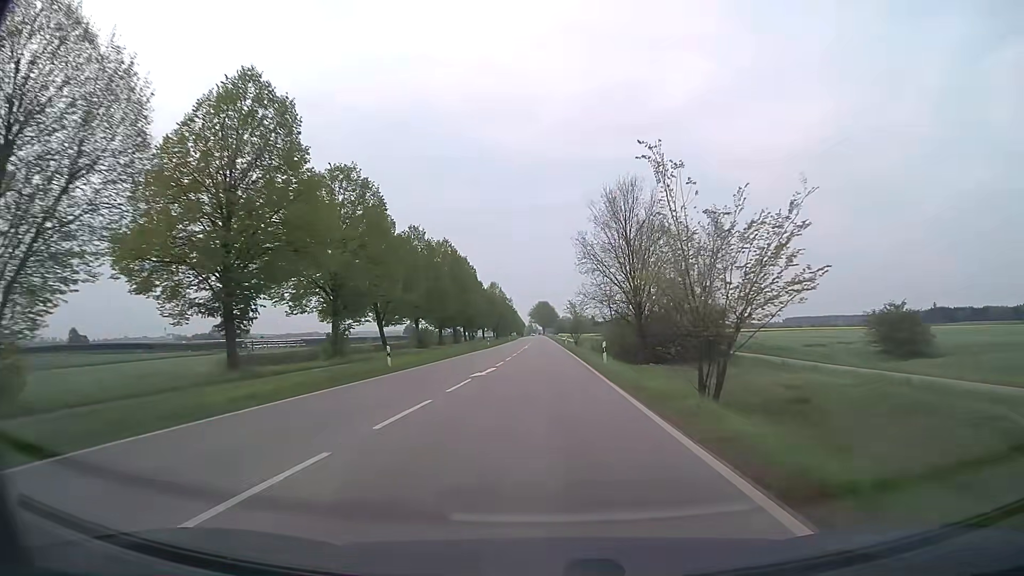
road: secondary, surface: asphalt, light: Day
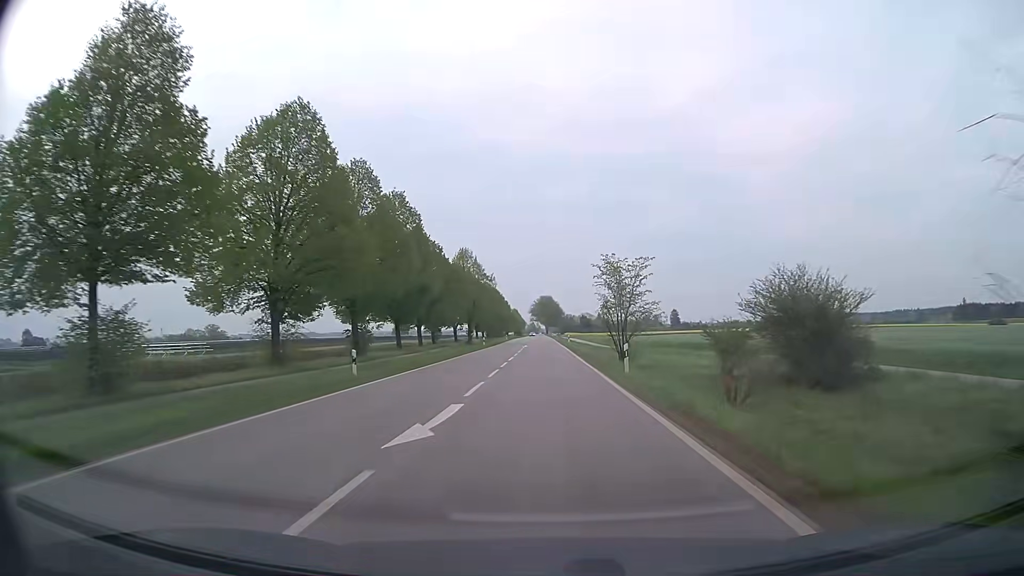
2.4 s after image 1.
(-0.2, +55.0) m; 0°
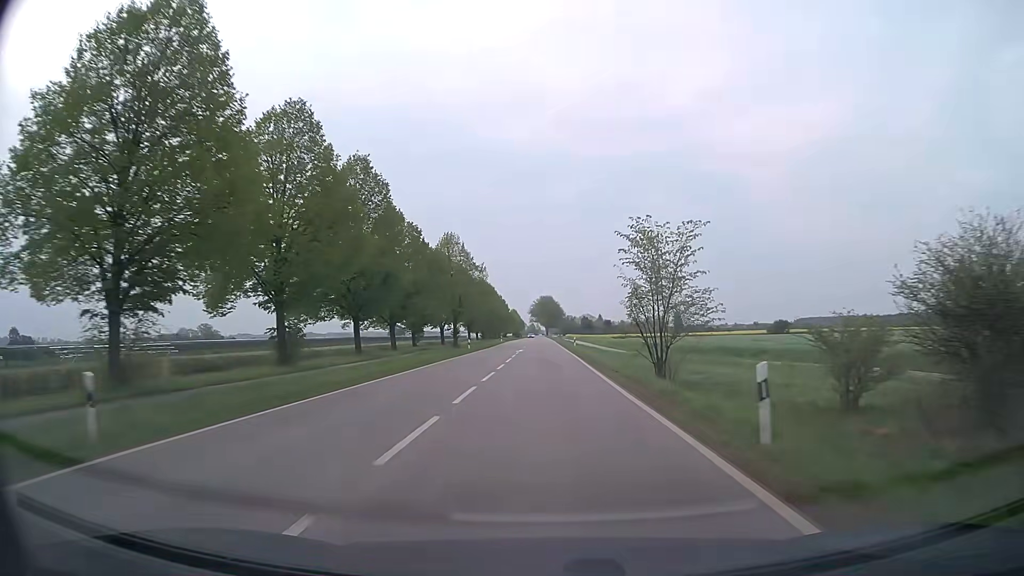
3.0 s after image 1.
(0.0, +13.8) m; 0°
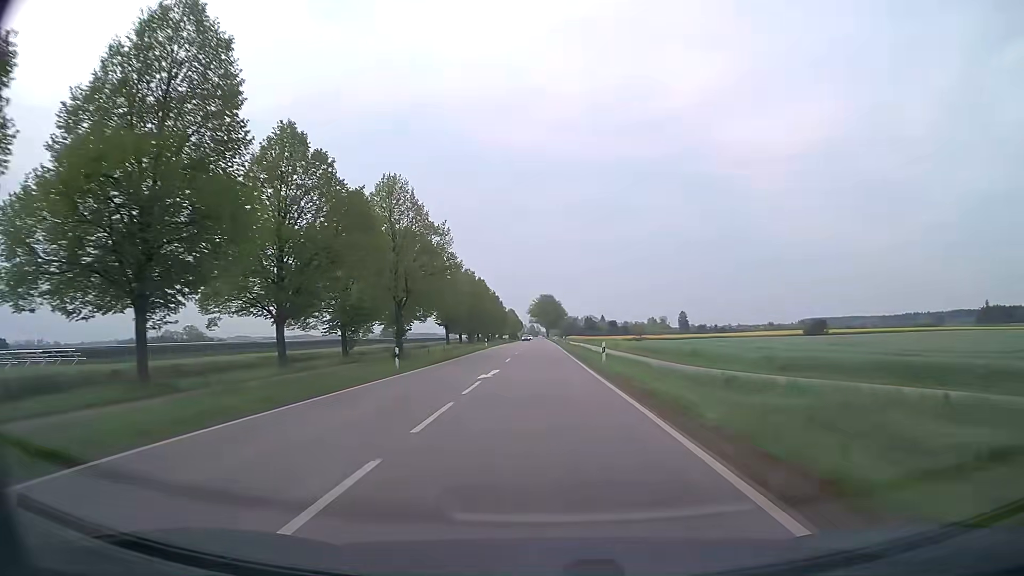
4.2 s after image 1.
(0.0, +27.7) m; 0°
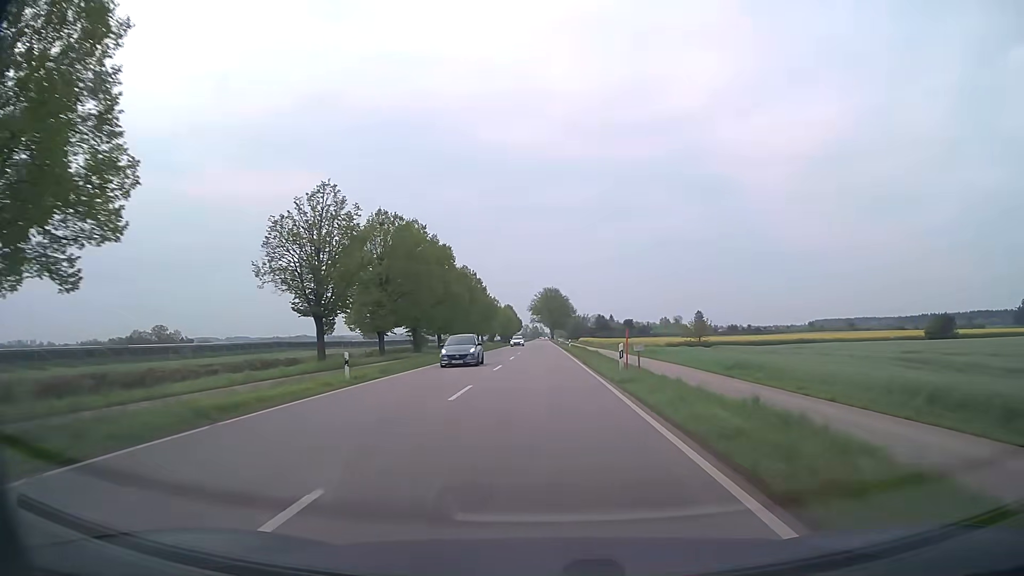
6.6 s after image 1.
(-0.2, +55.8) m; 0°
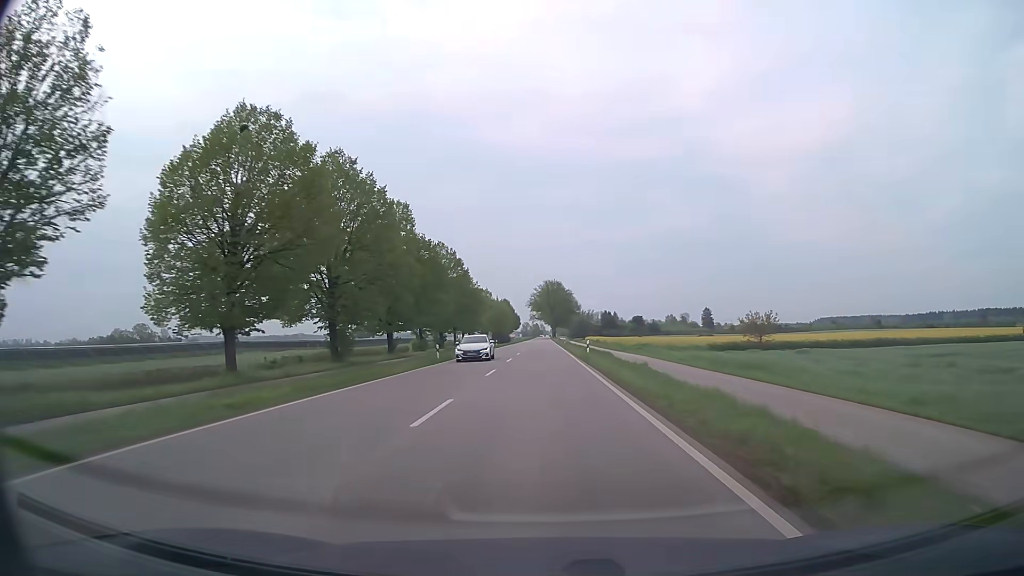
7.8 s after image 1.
(0.0, +28.0) m; 0°
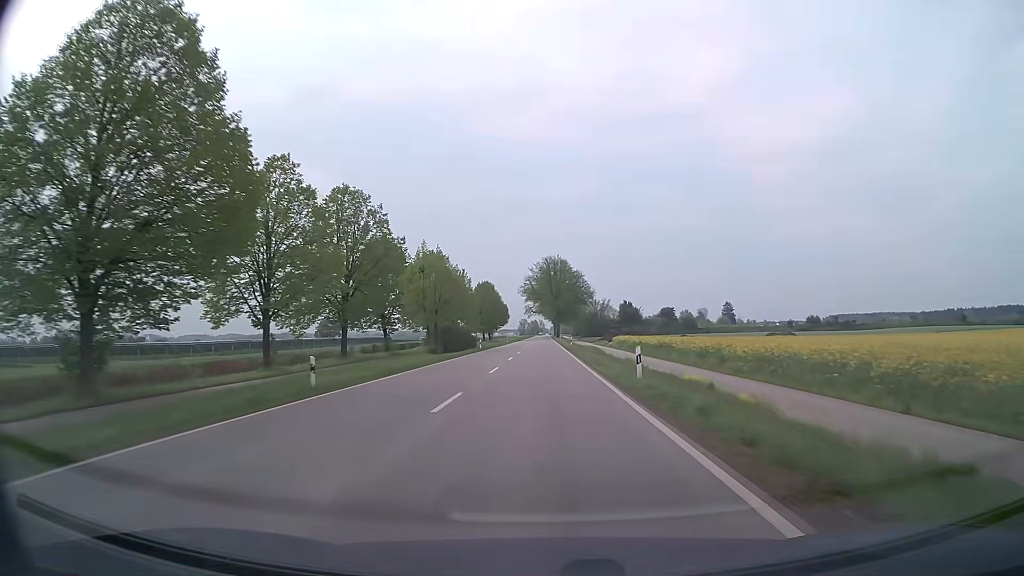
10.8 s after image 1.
(0.0, +70.5) m; 0°
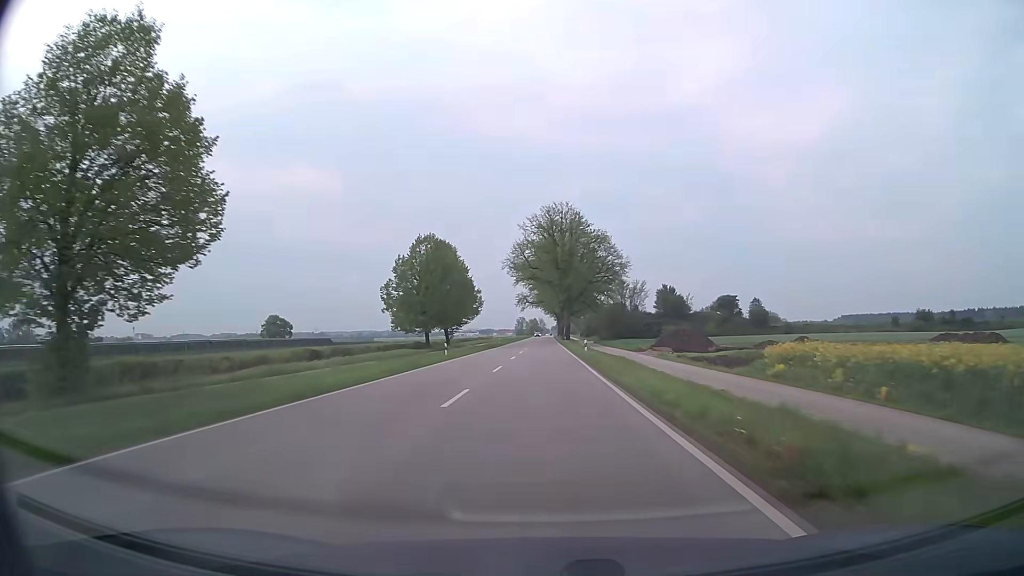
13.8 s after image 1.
(+0.2, +71.3) m; 0°
(0, +10) (0, +20) (0, +30) (0, +40) (0, +50) (0, +60) (0, +70) (0, +80) (0, +90) (0, +100) m
